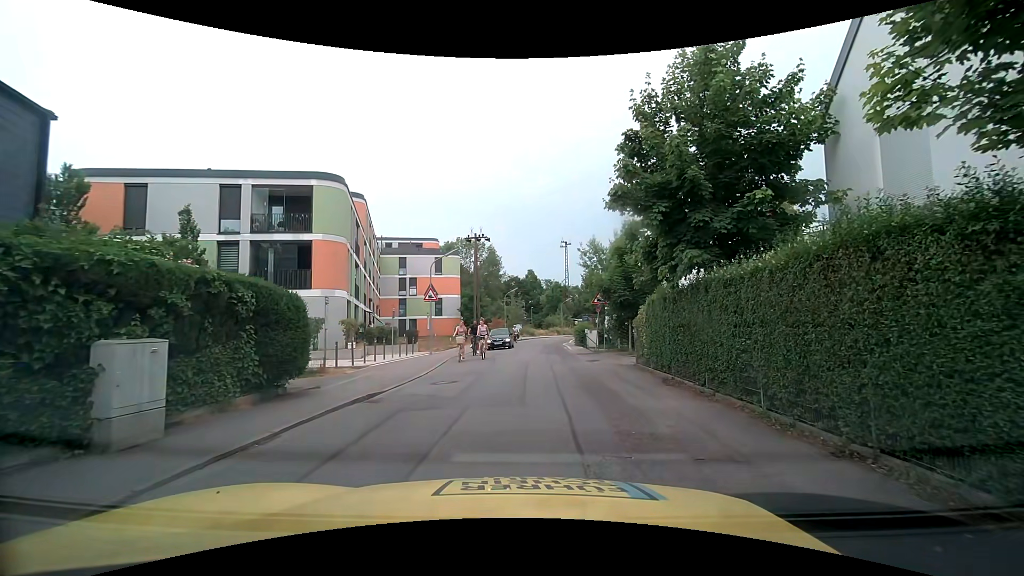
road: residential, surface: asphalt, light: Day
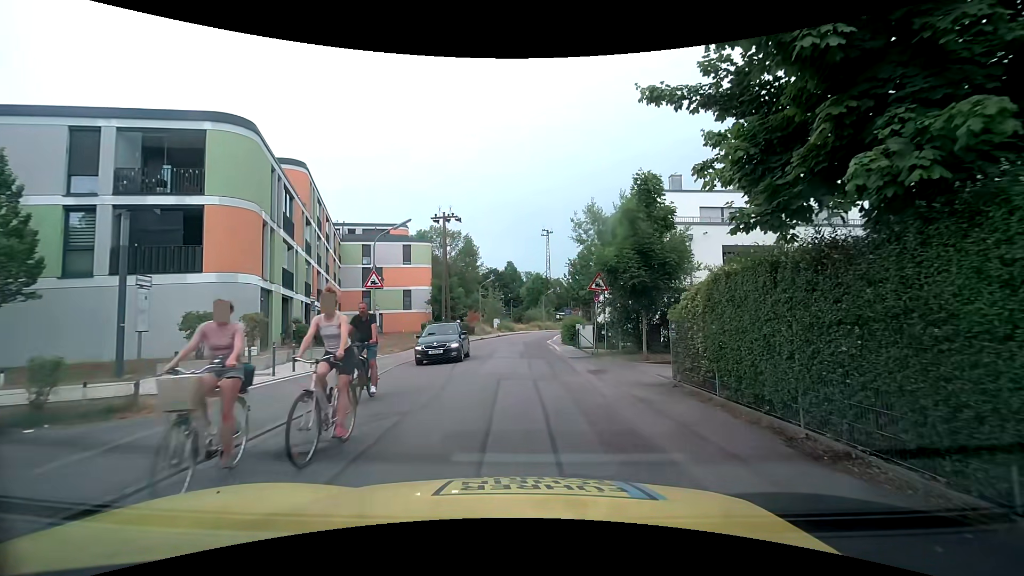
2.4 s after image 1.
(+0.4, +7.0) m; +3°
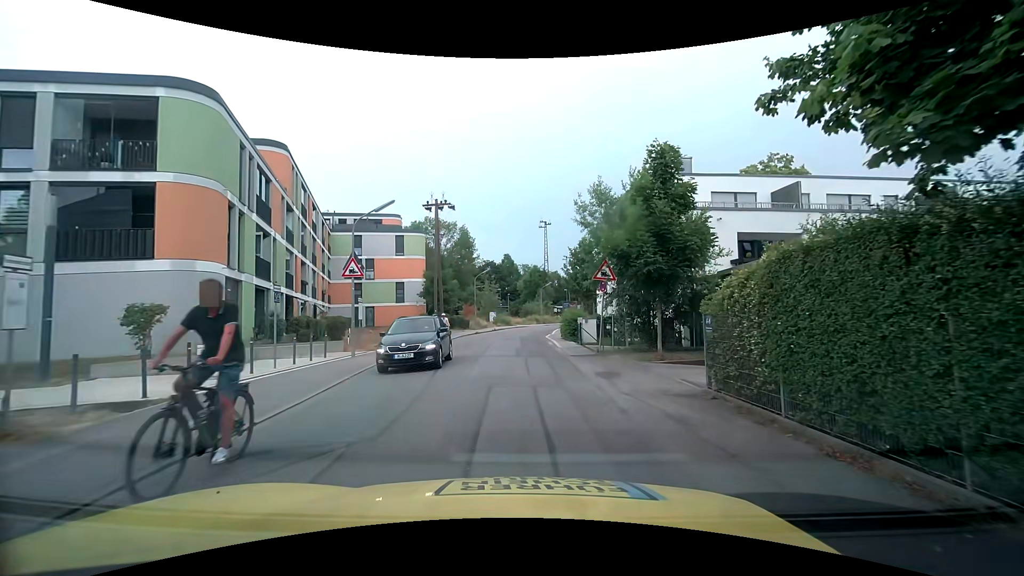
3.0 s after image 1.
(0.0, +2.3) m; 0°
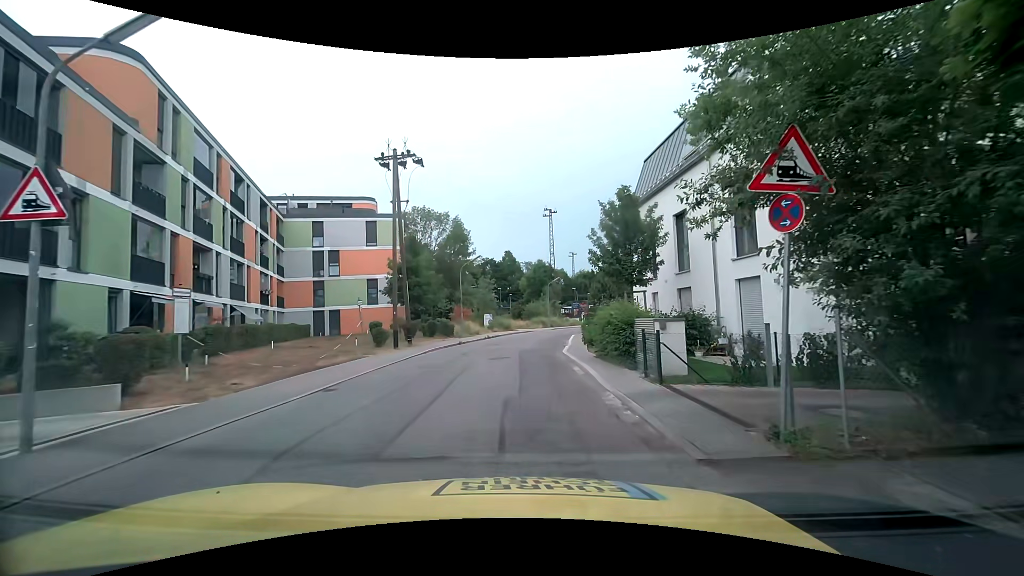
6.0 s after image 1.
(+0.3, +12.5) m; -2°
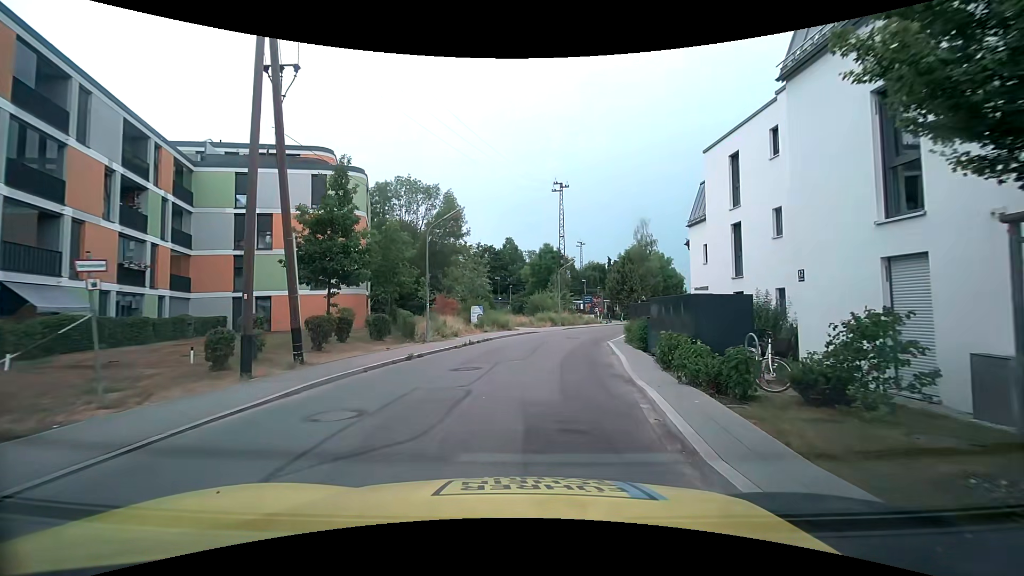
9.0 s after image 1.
(+0.4, +14.1) m; +2°
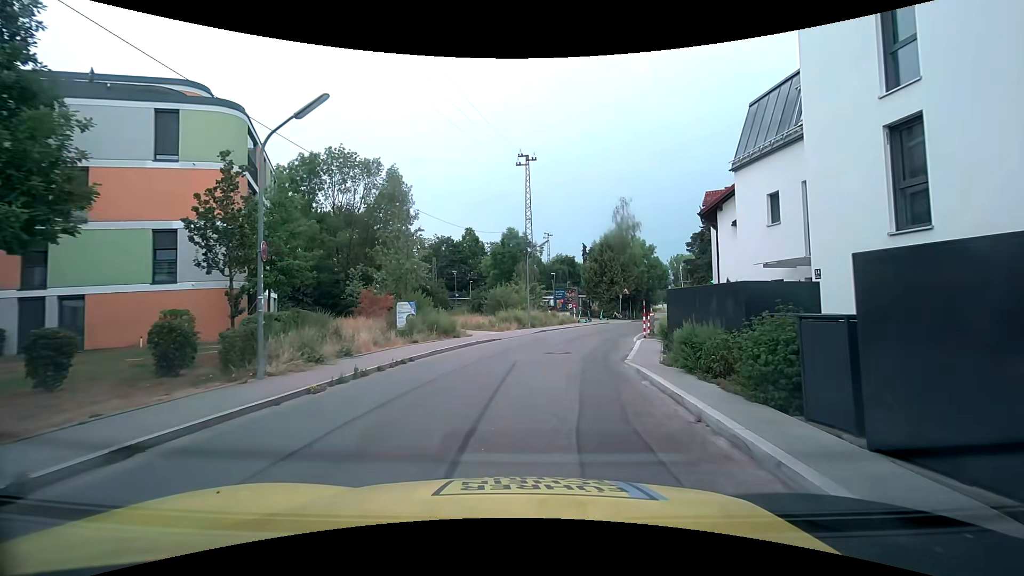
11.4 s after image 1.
(+0.4, +11.4) m; +4°
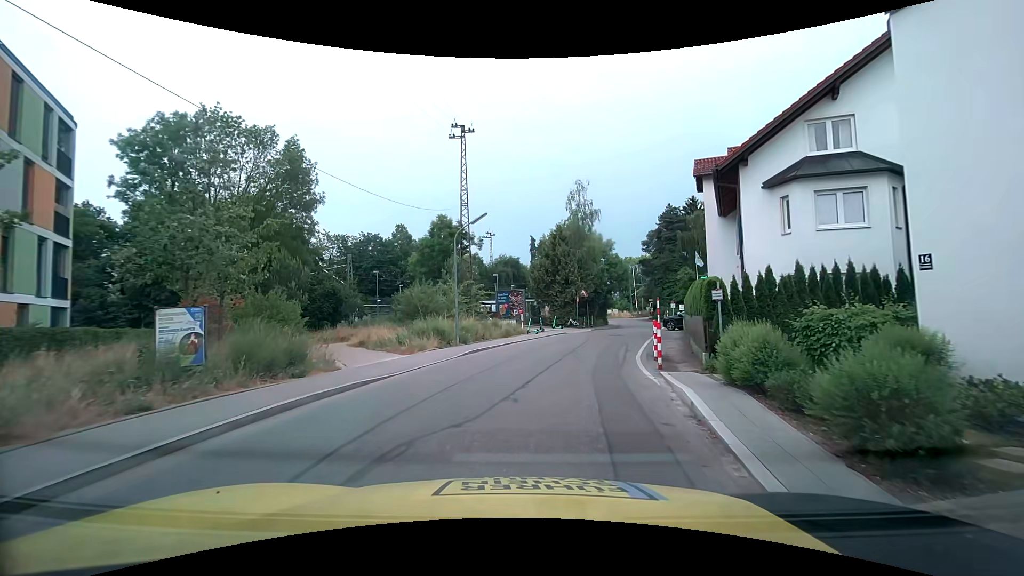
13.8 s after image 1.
(+0.8, +11.2) m; +8°
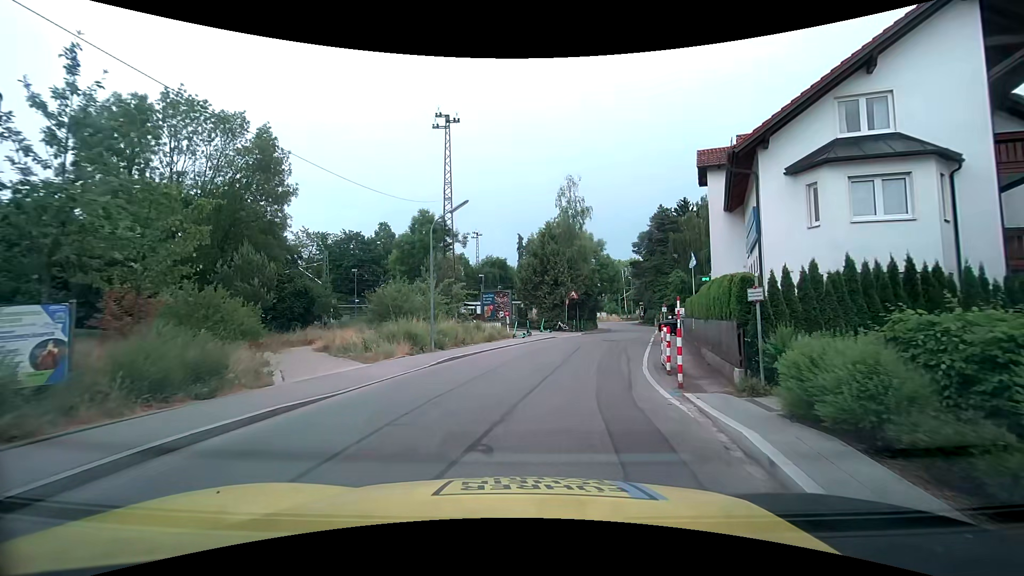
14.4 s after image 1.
(0.0, +2.8) m; +1°
(+1, +10) (+3, +20) (+5, +29) (+8, +39) (+11, +49) (+13, +58) (+16, +68) (+16, +78) (+15, +88) (+13, +98) m
